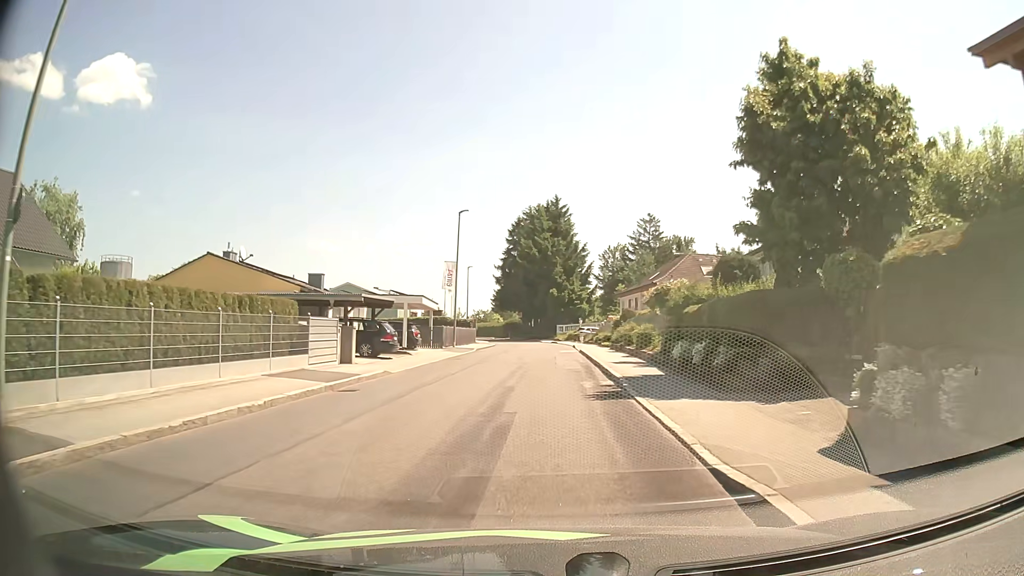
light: Day
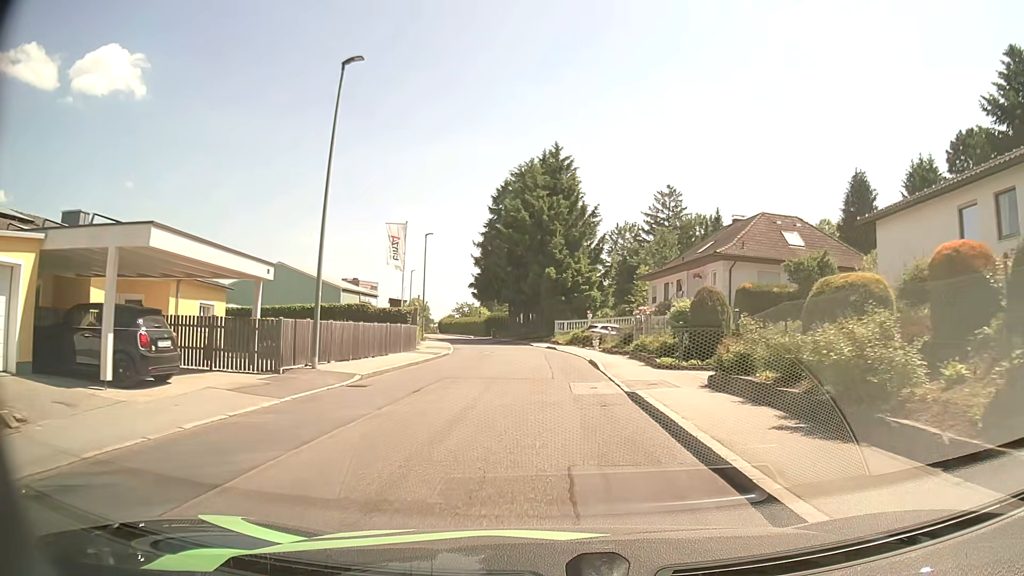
(+0.4, +24.4) m; +1°
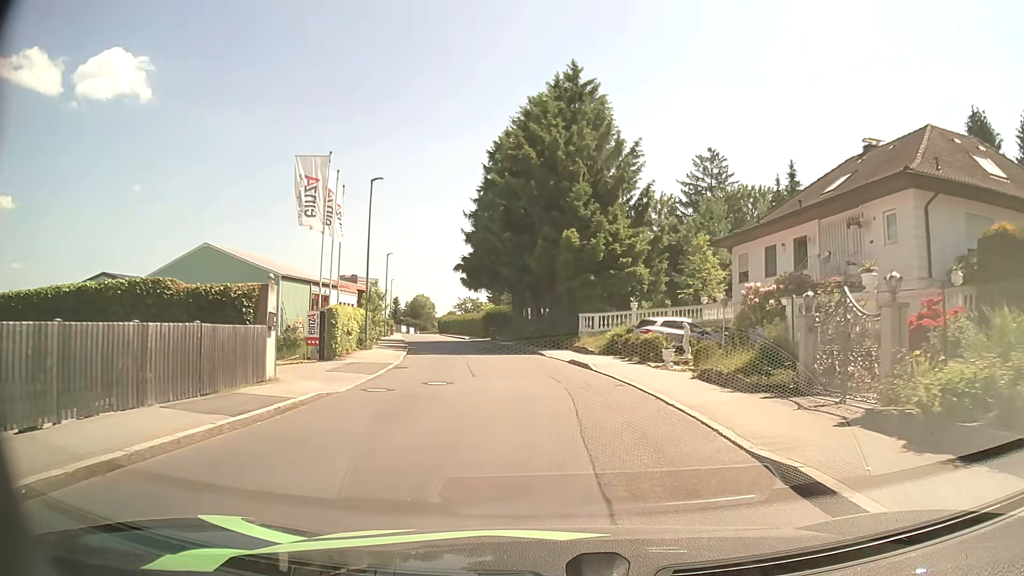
(-0.1, +19.8) m; -1°
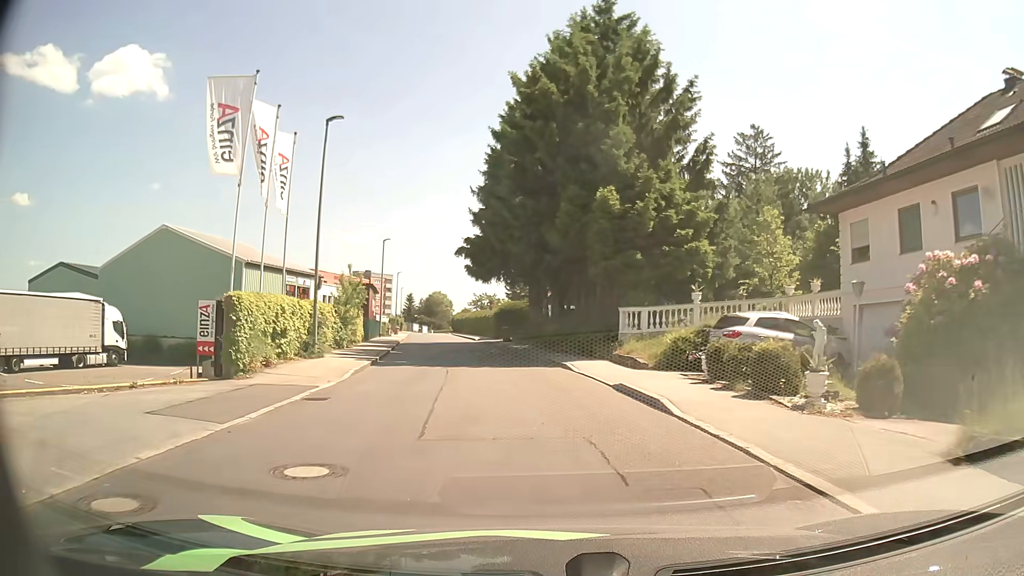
(-0.1, +10.0) m; -2°
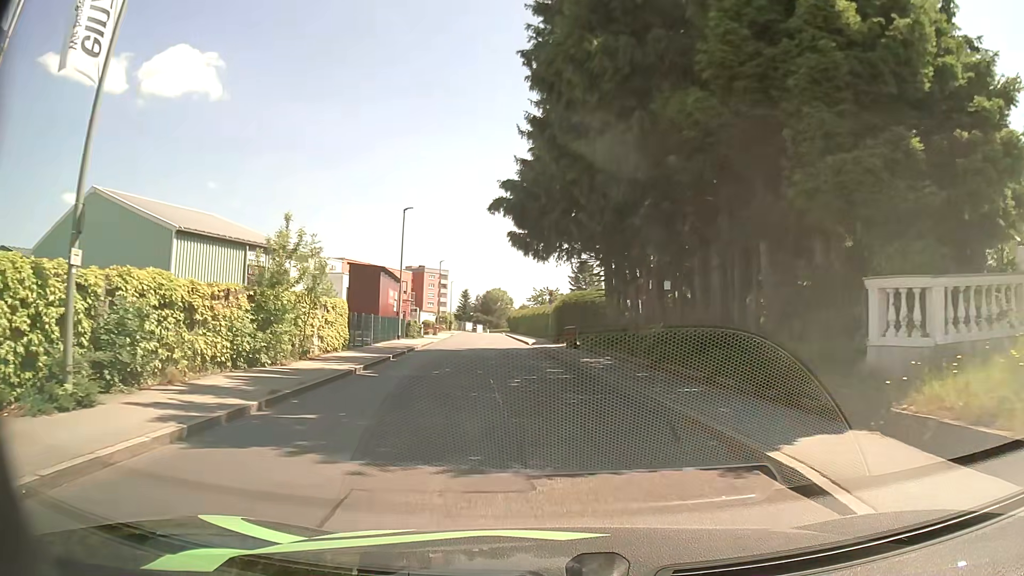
(-0.9, +15.2) m; -6°
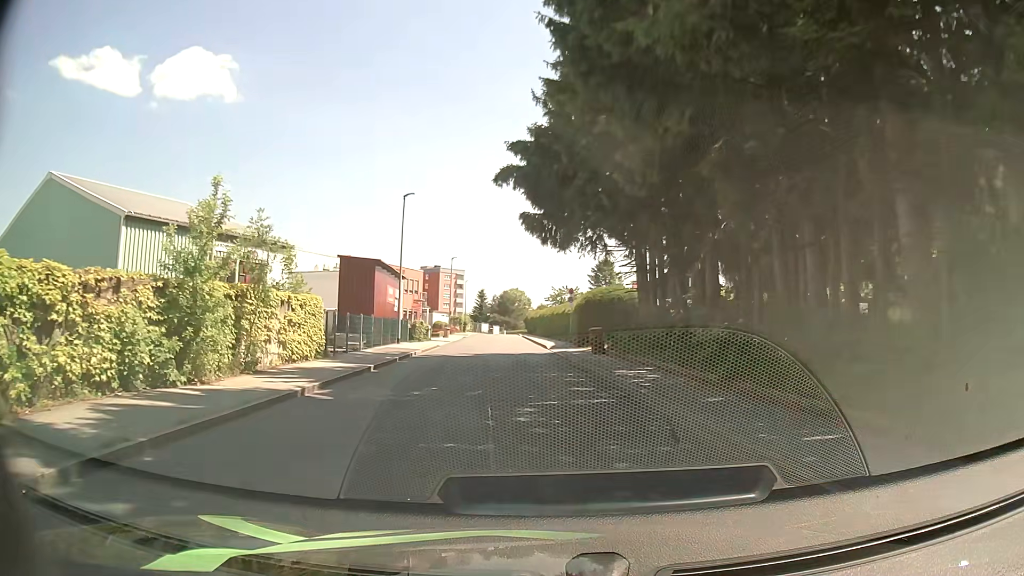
(-0.1, +5.2) m; -1°
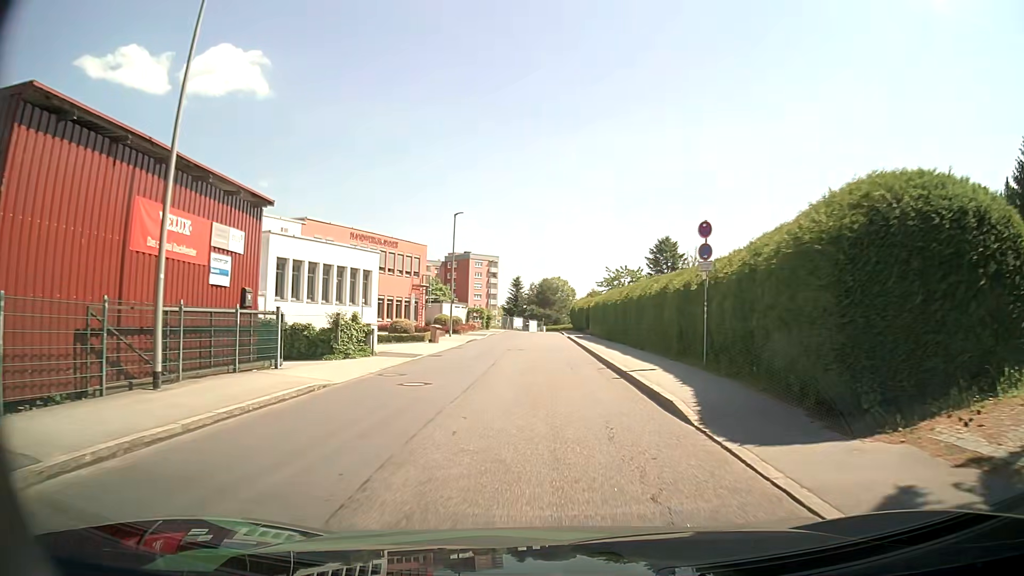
(-1.4, +27.0) m; -4°
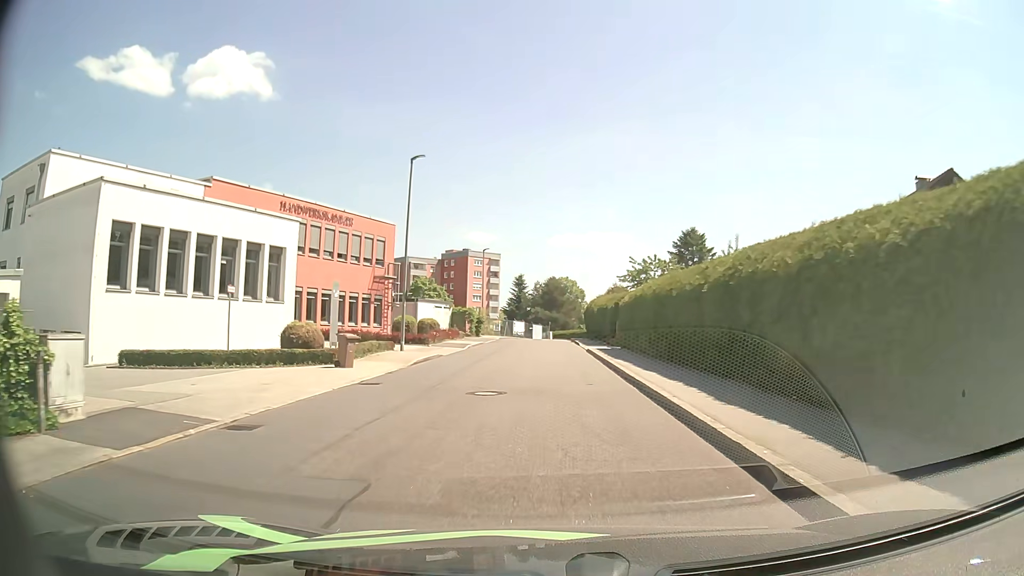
(-0.1, +16.8) m; -1°
